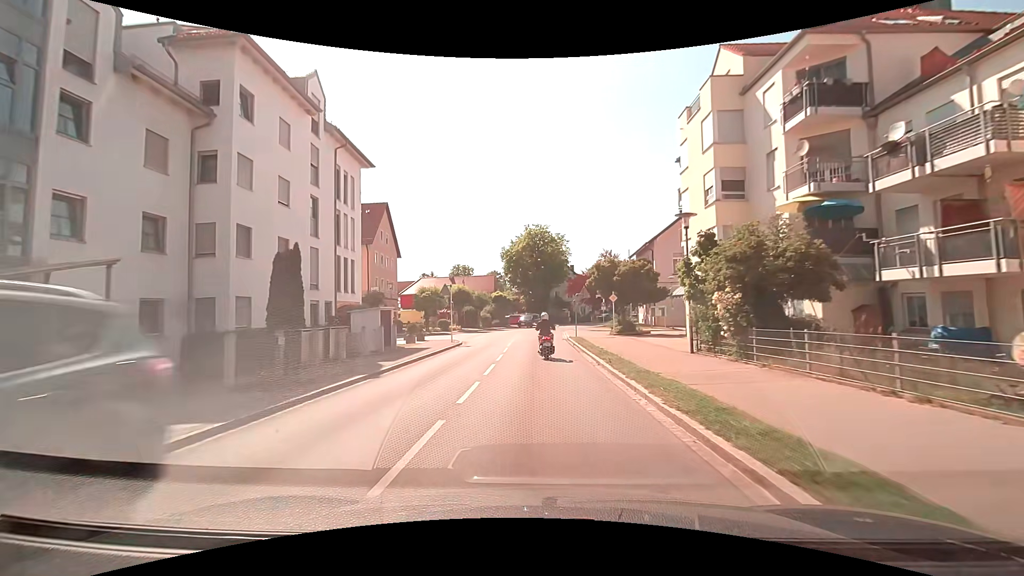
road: tertiary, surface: asphalt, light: Day
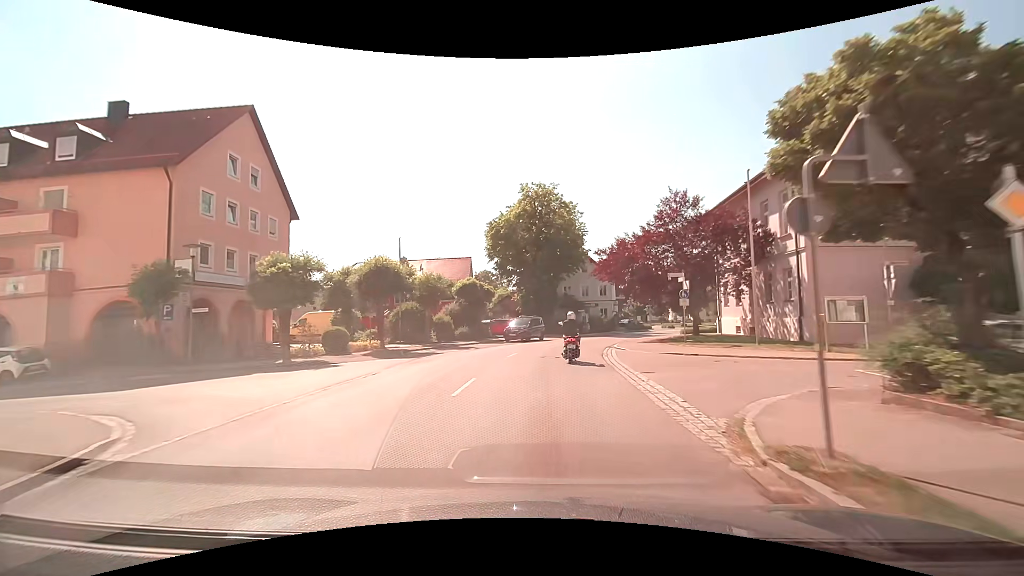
(-0.2, +29.4) m; 0°
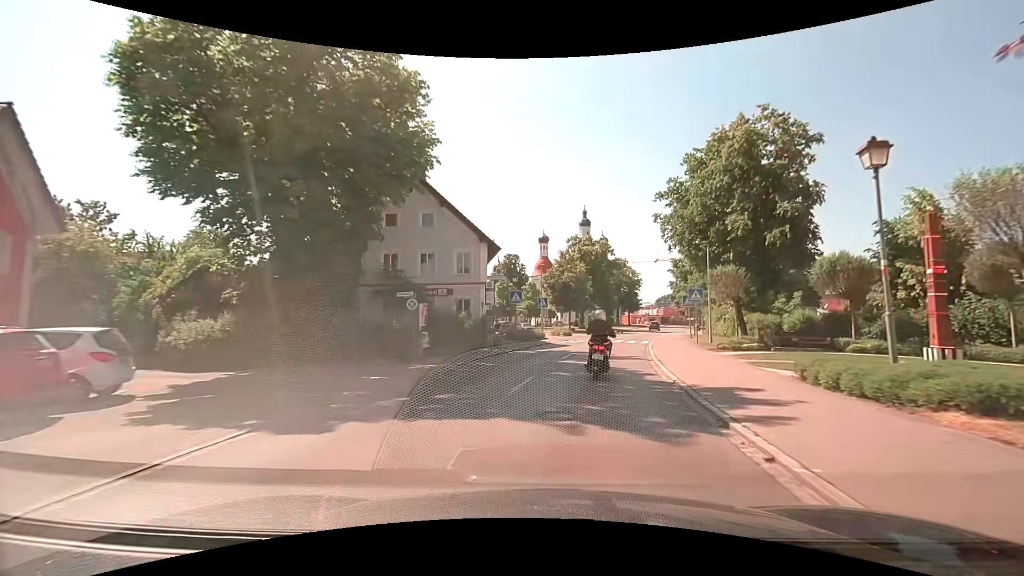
(+3.3, +34.8) m; +15°
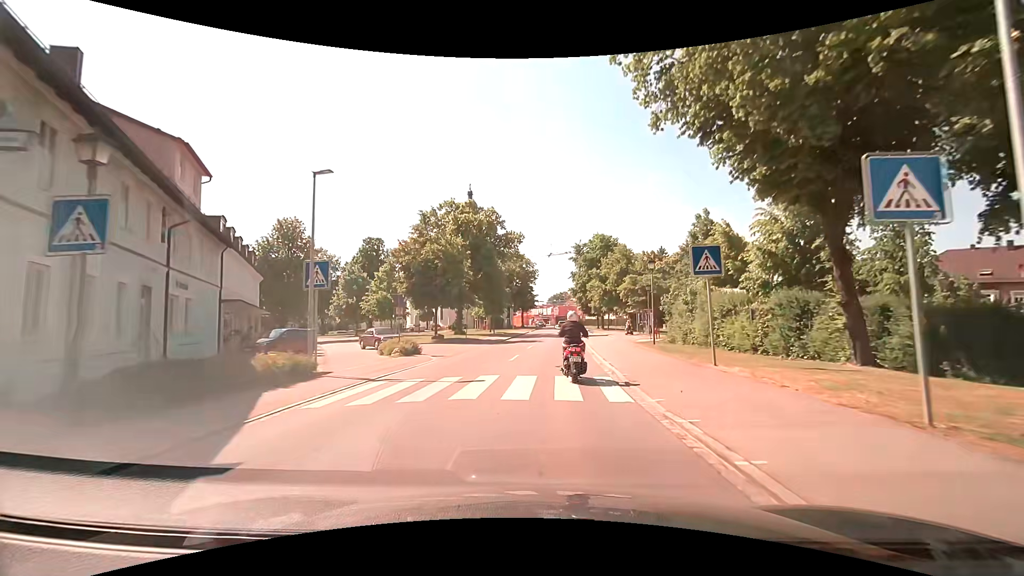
(+3.9, +26.2) m; +13°
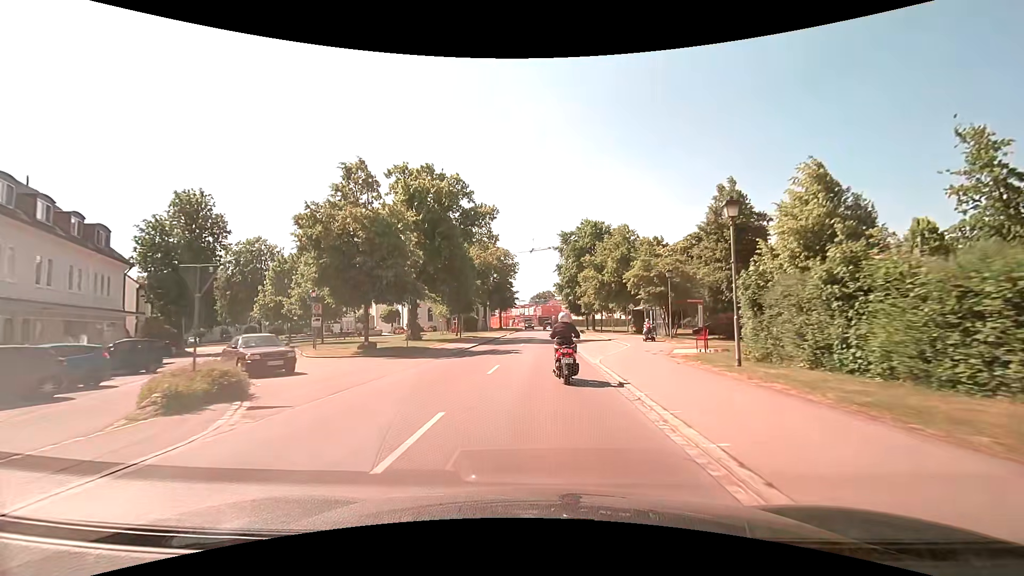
(+0.2, +13.7) m; +2°
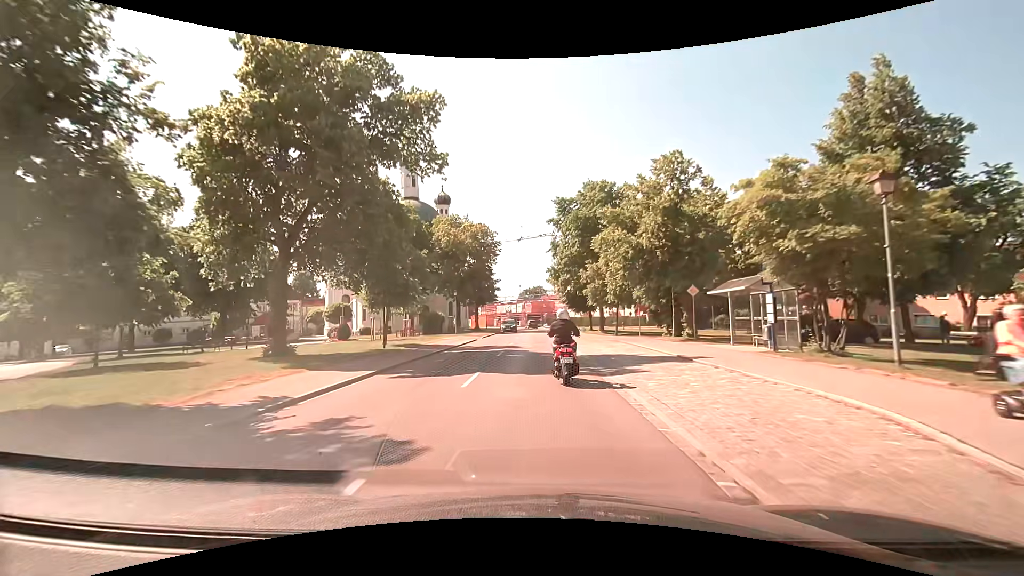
(+0.3, +21.4) m; +1°
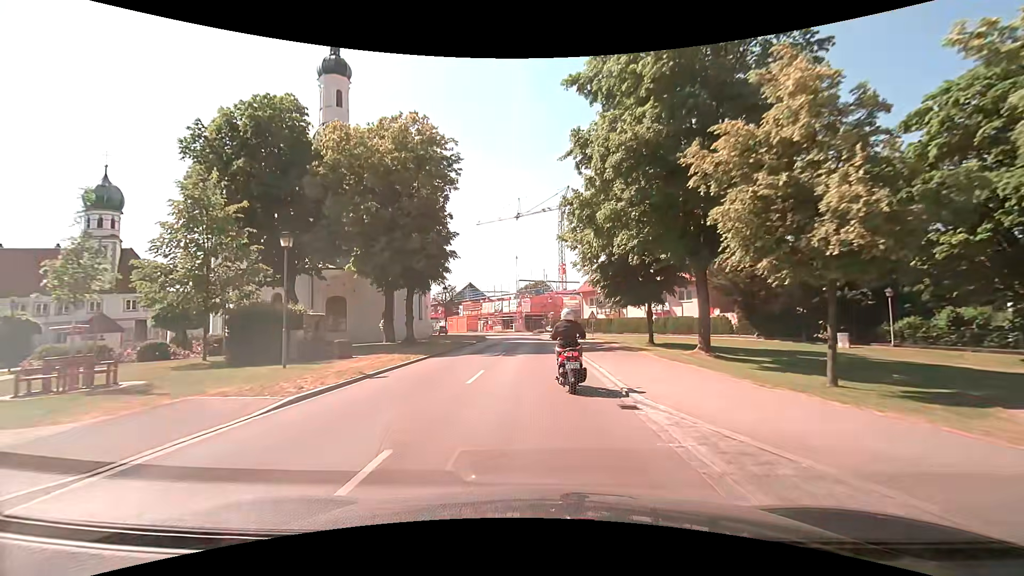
(-0.1, +34.9) m; -1°
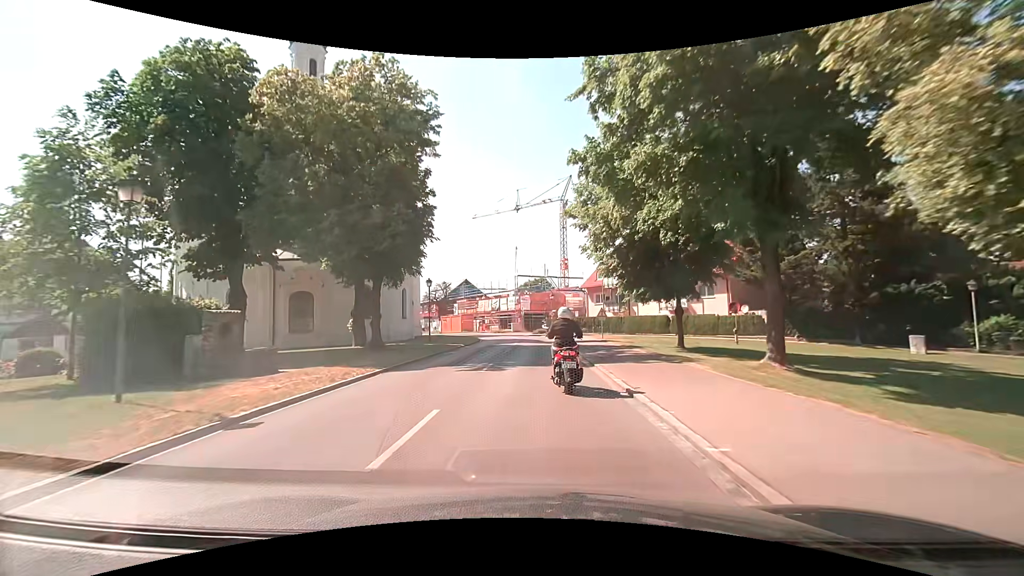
(+0.1, +6.5) m; 0°
(0, +10) (0, +20) (0, +30) (0, +40) (-1, +50) (-3, +60) (-8, +68) (-14, +77) (-20, +84) (-27, +92) m
